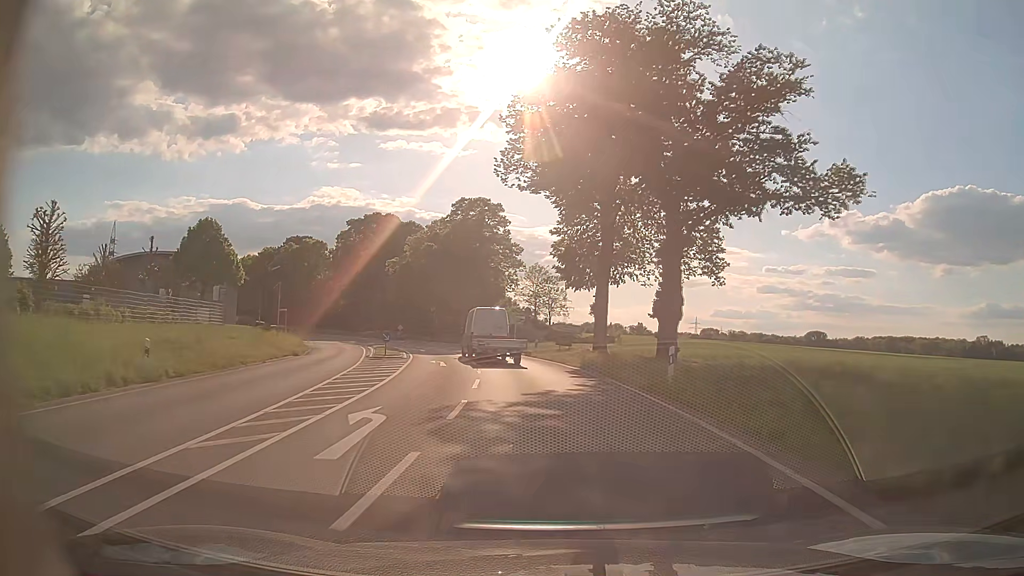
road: secondary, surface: asphalt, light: Day
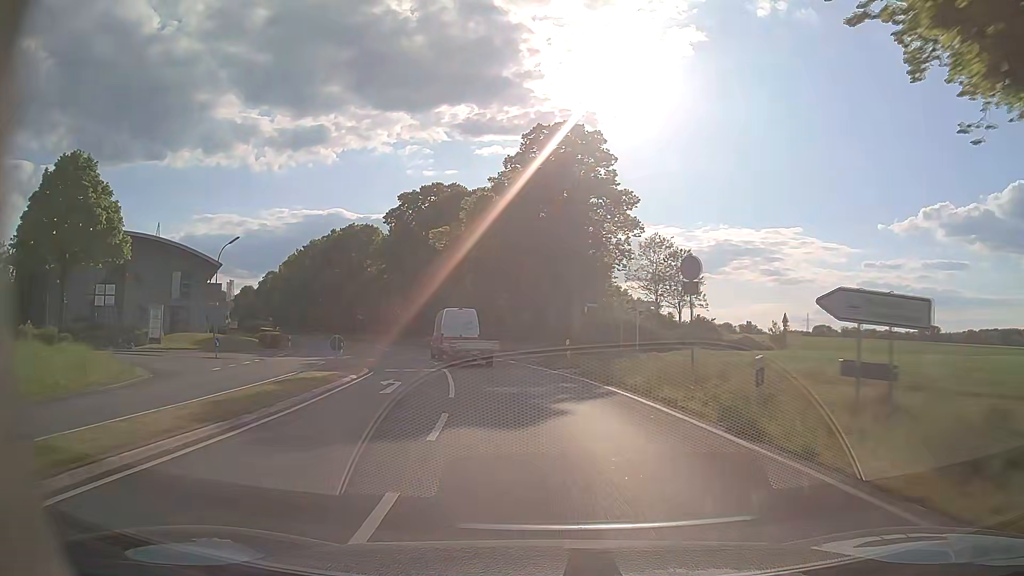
(-2.1, +31.6) m; -9°
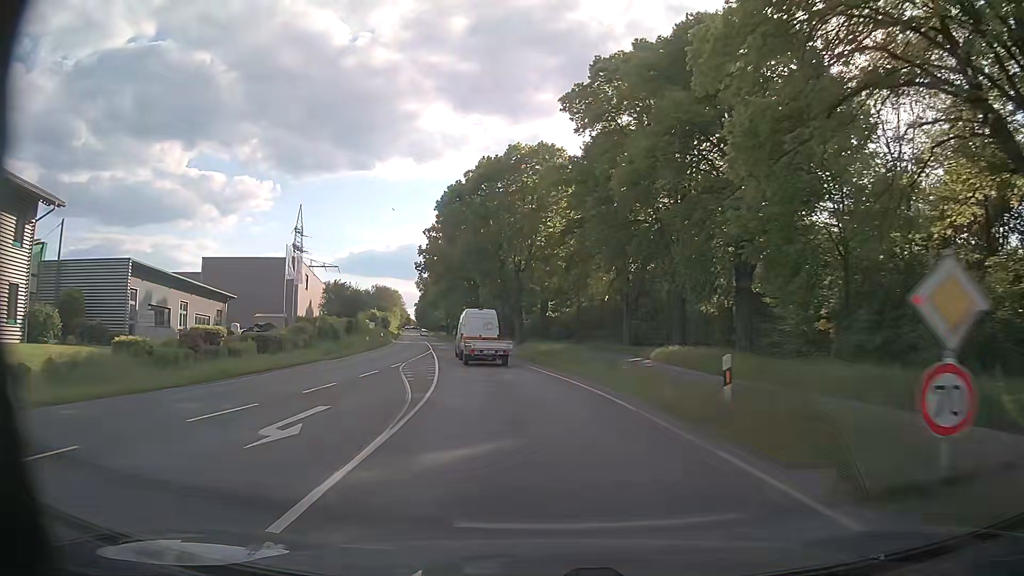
(-9.1, +50.9) m; -19°
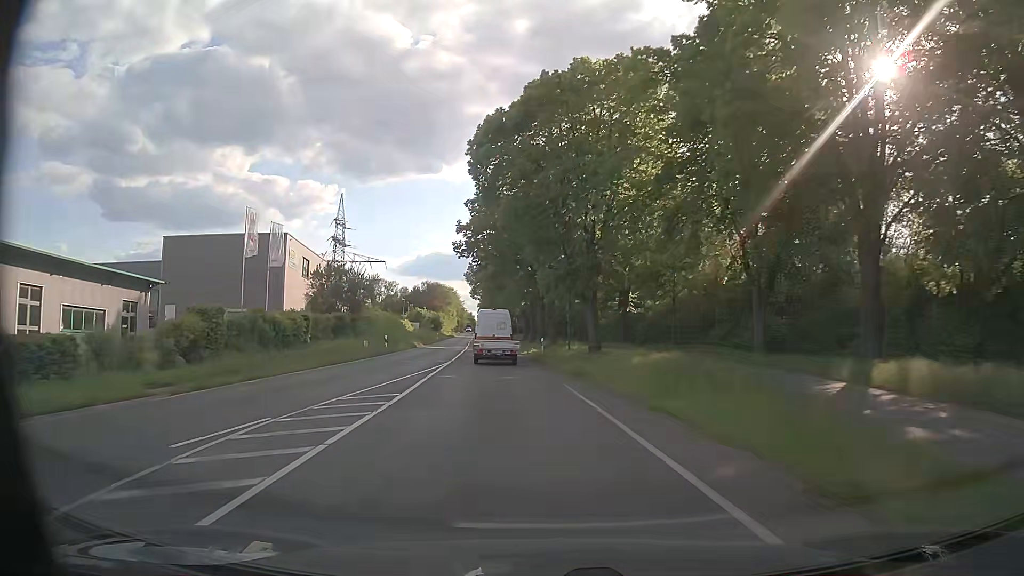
(-1.0, +20.9) m; -5°
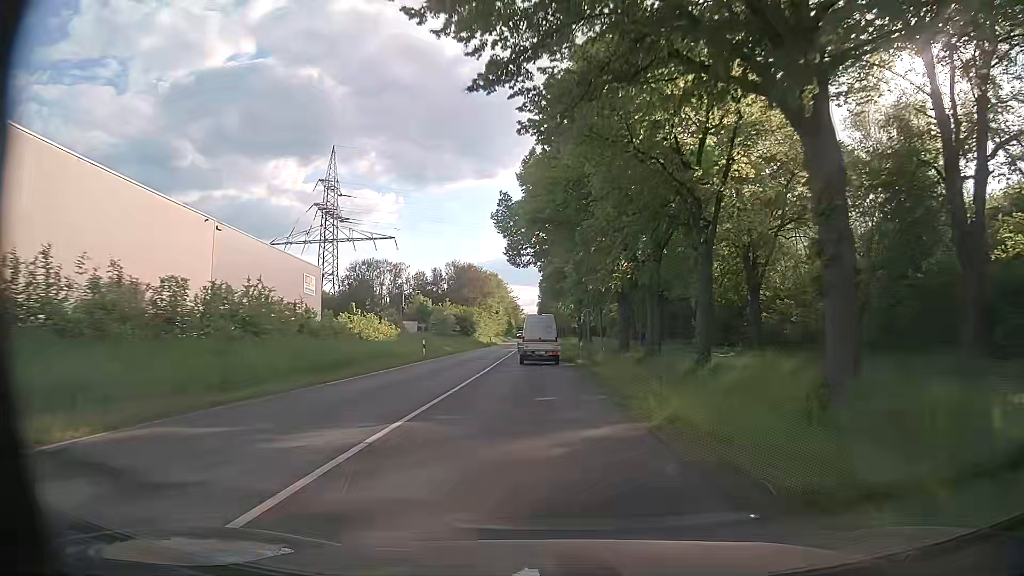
(-4.5, +52.9) m; -6°
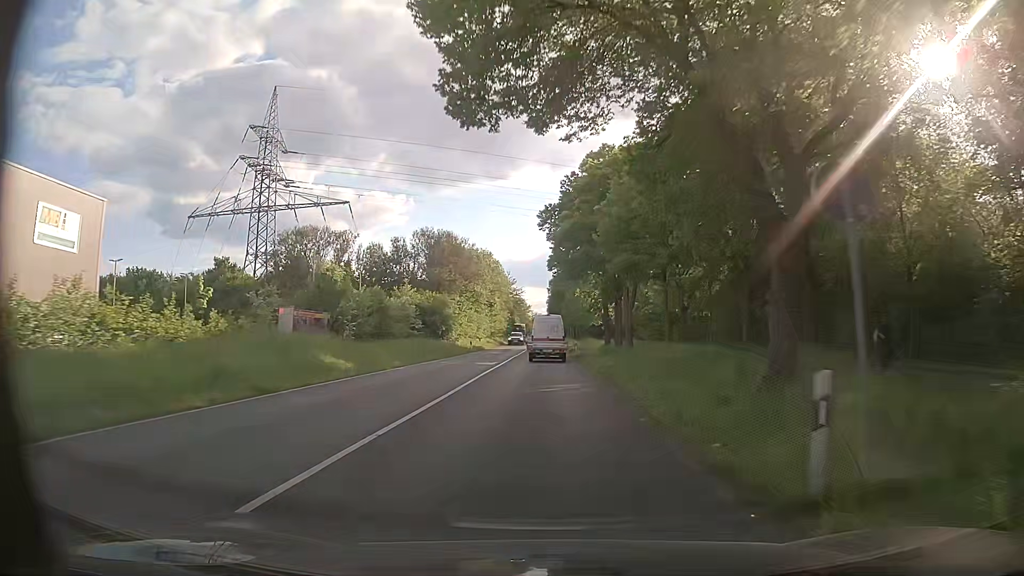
(-0.2, +32.4) m; -1°
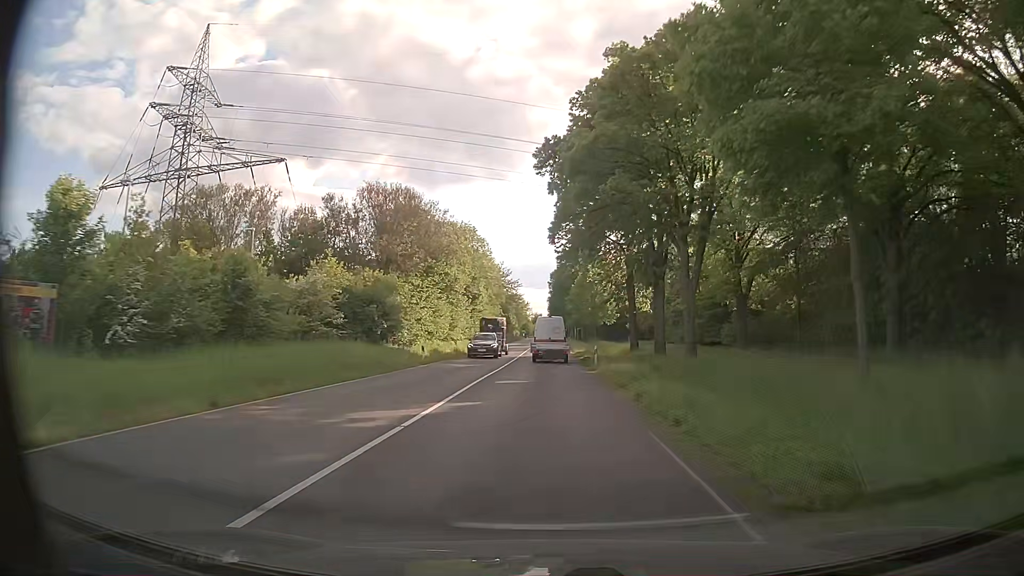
(+0.1, +21.9) m; +1°
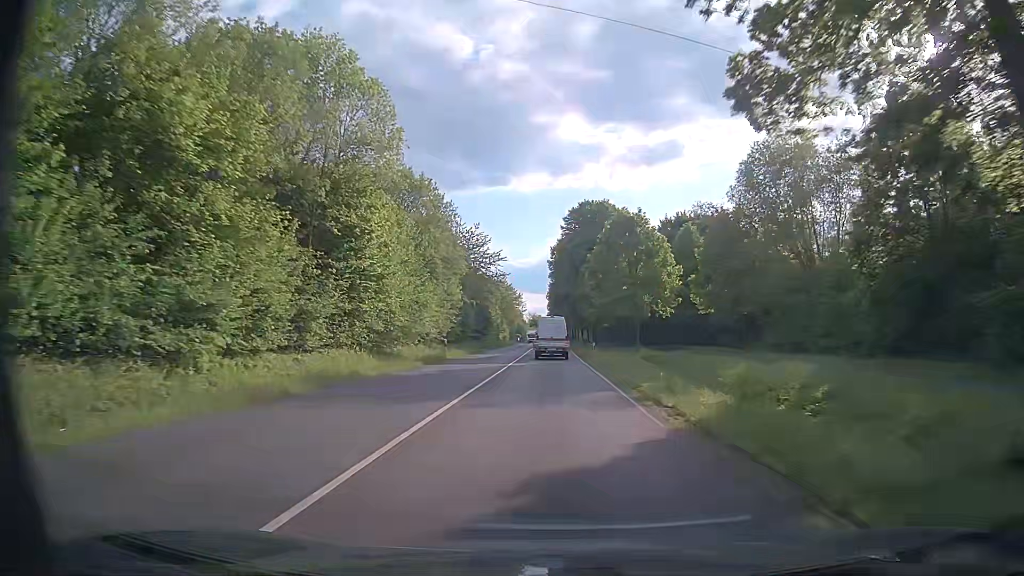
(-0.6, +44.3) m; -1°
(0, +10) (0, +20) (0, +30) (0, +40) (0, +50) (0, +60) (0, +70) (0, +80) (0, +90) (0, +100) m
